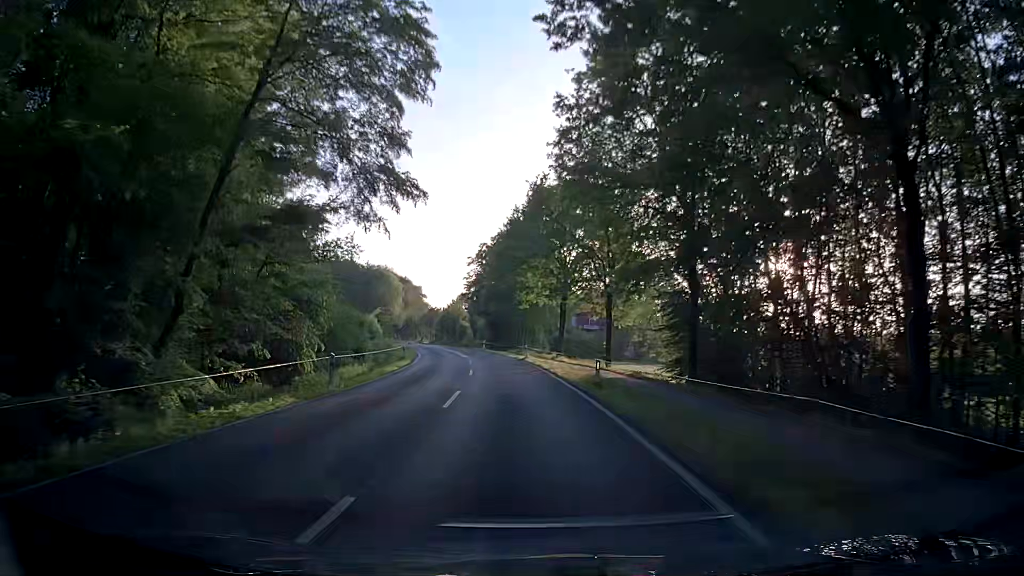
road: secondary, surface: asphalt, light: Day
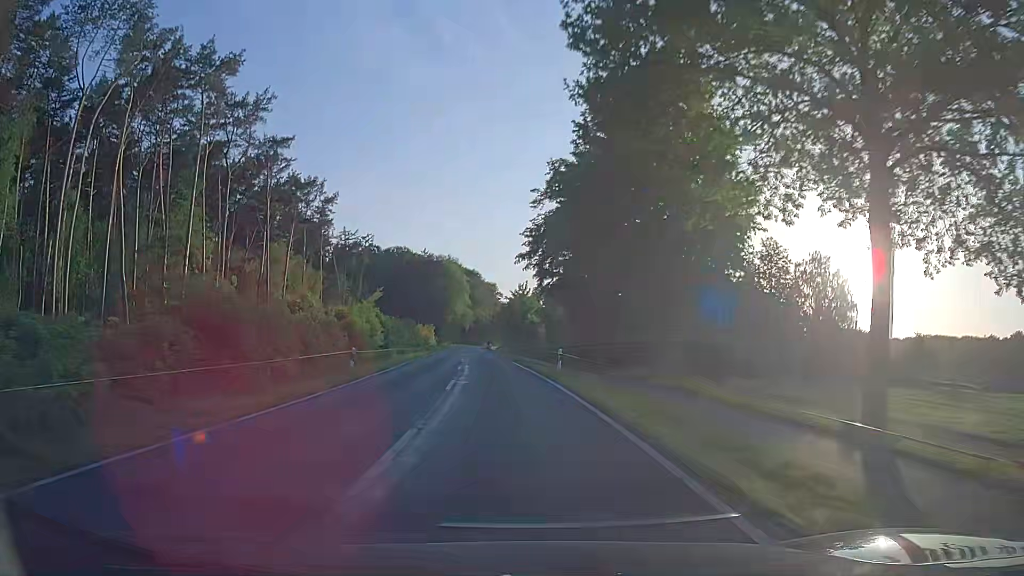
(-1.8, +43.6) m; -7°
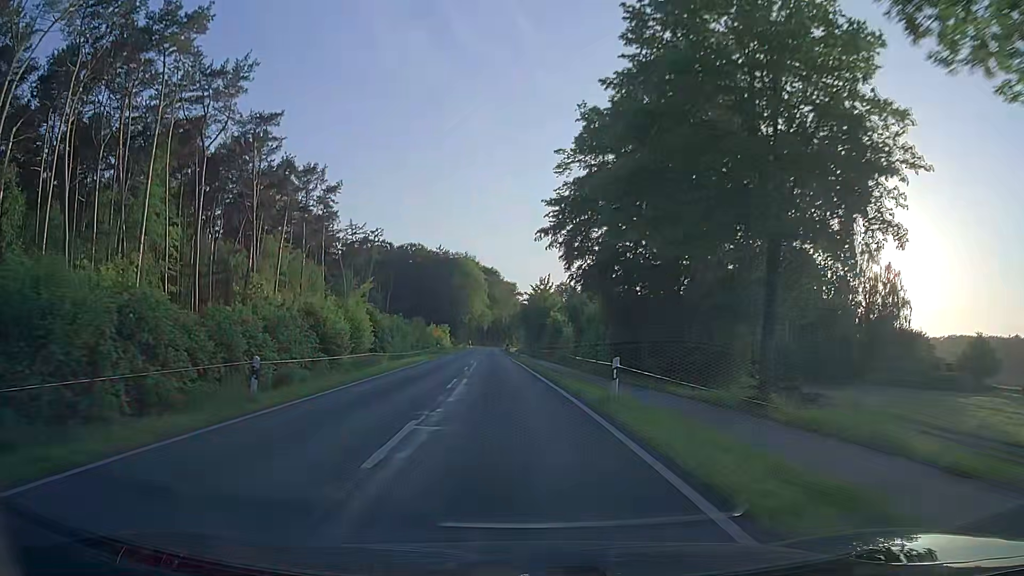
(-0.1, +10.7) m; -1°
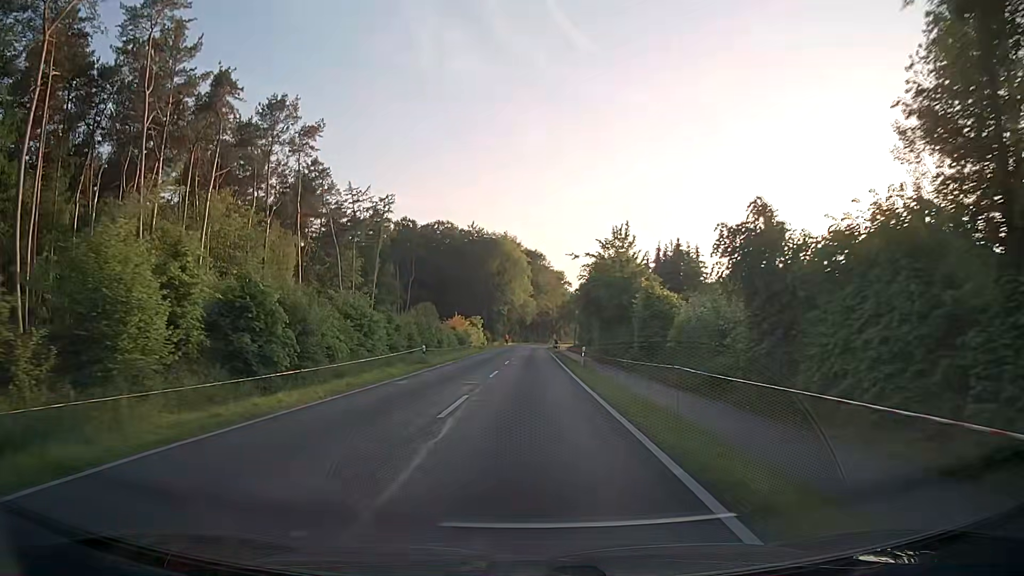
(-1.2, +31.7) m; -4°
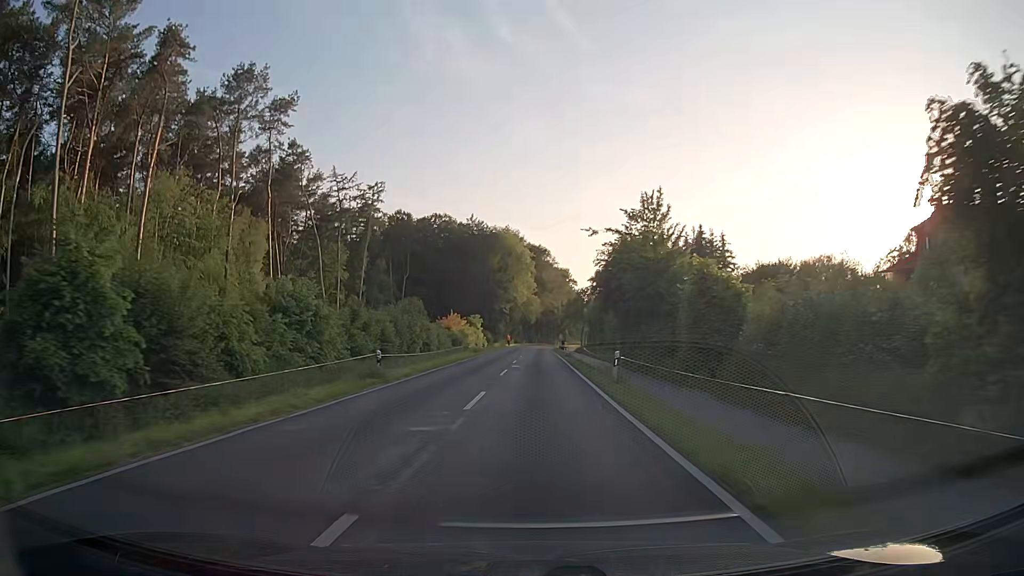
(-0.1, +10.5) m; 0°
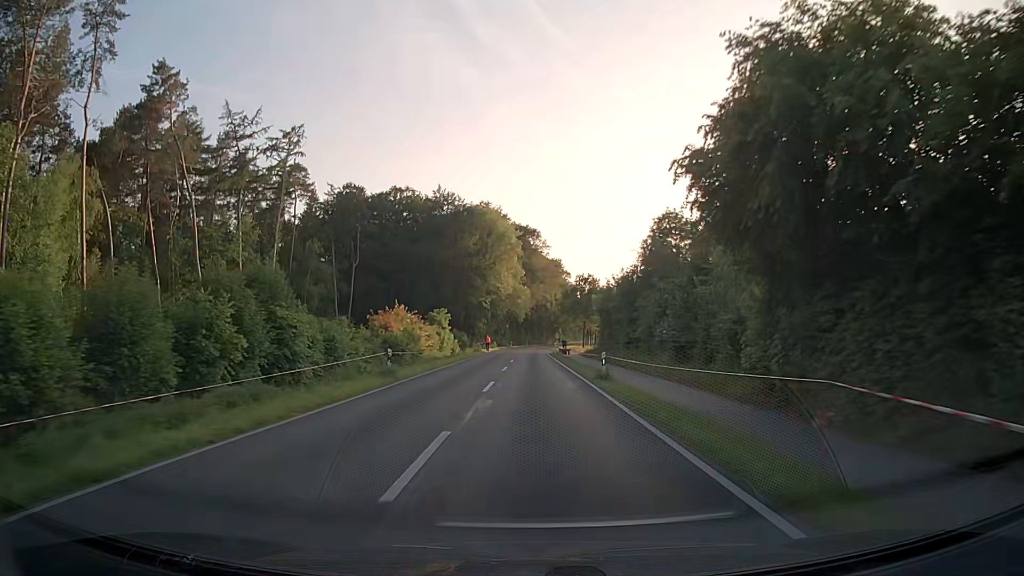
(+0.1, +31.2) m; +1°
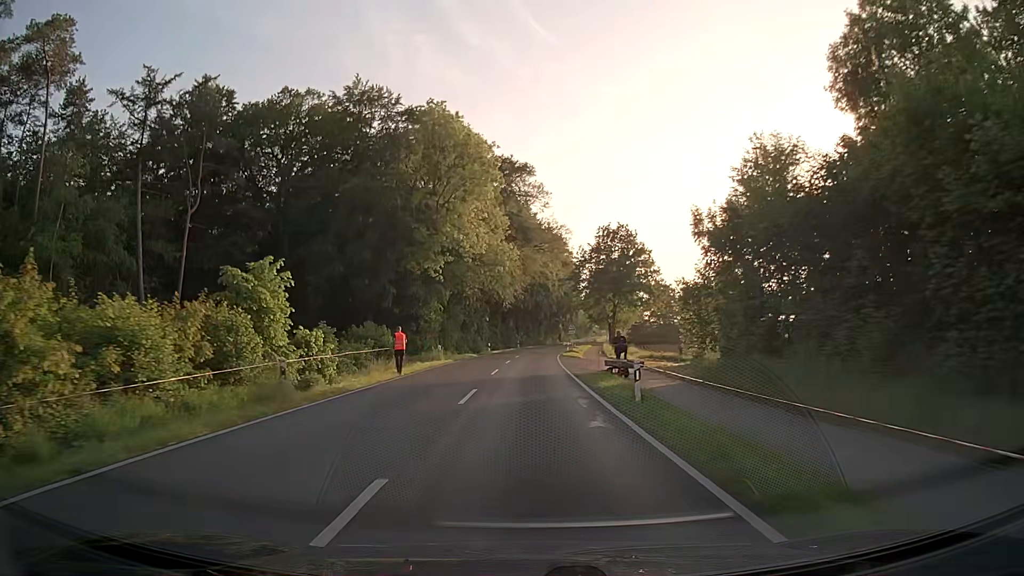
(0.0, +51.3) m; 0°
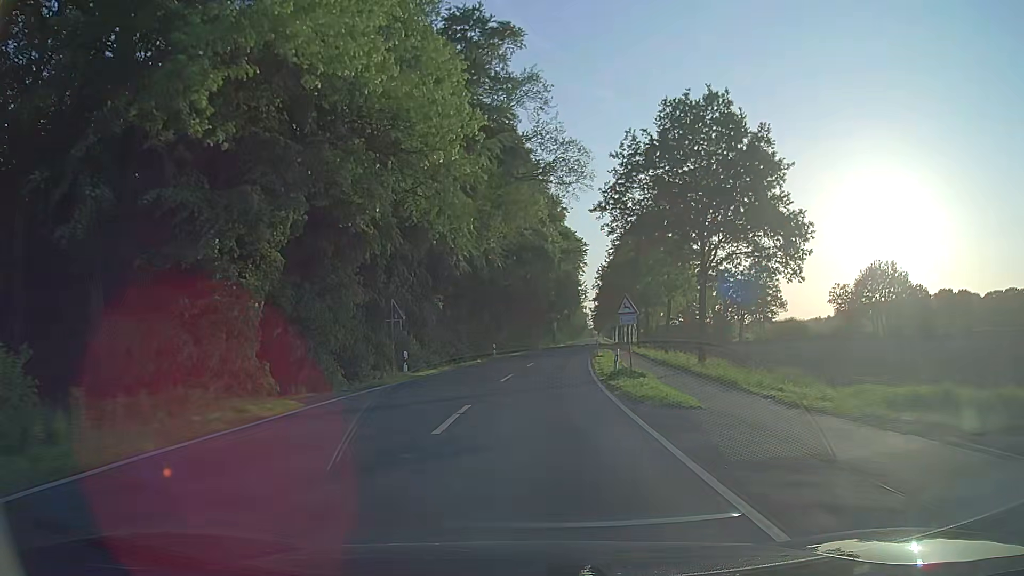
(0.0, +40.6) m; +1°
(0, +10) (0, +20) (+1, +30) (+2, +40) (+3, +50) (+4, +60) (+4, +70) (+5, +80) (+6, +90) (+7, +100) m
